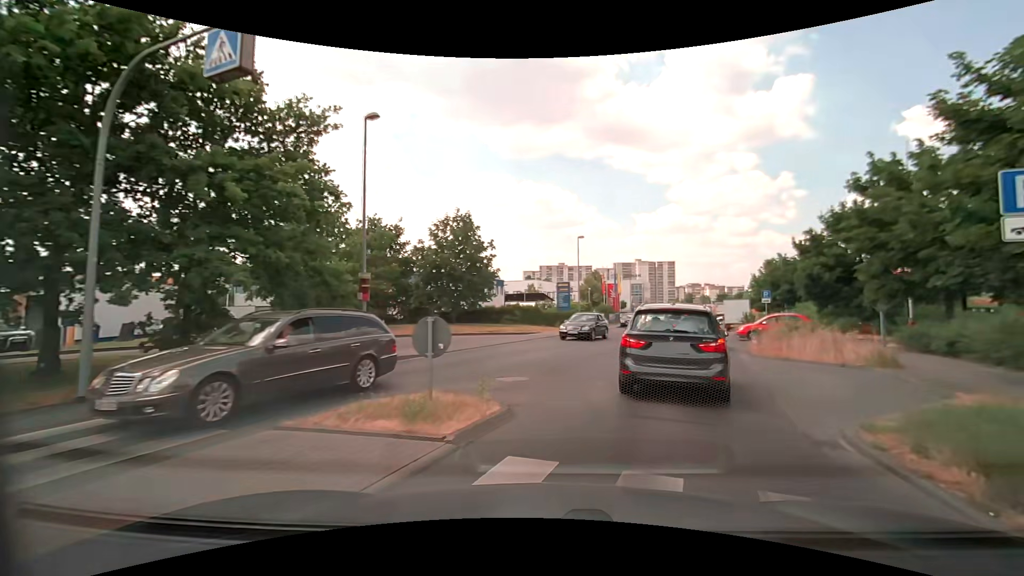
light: Day
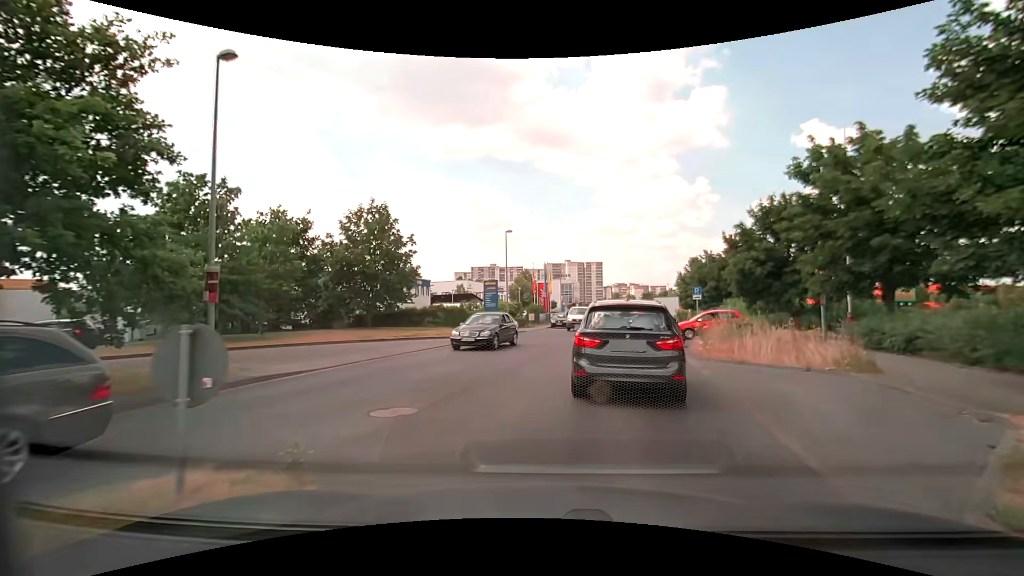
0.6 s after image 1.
(+0.3, +3.3) m; +9°
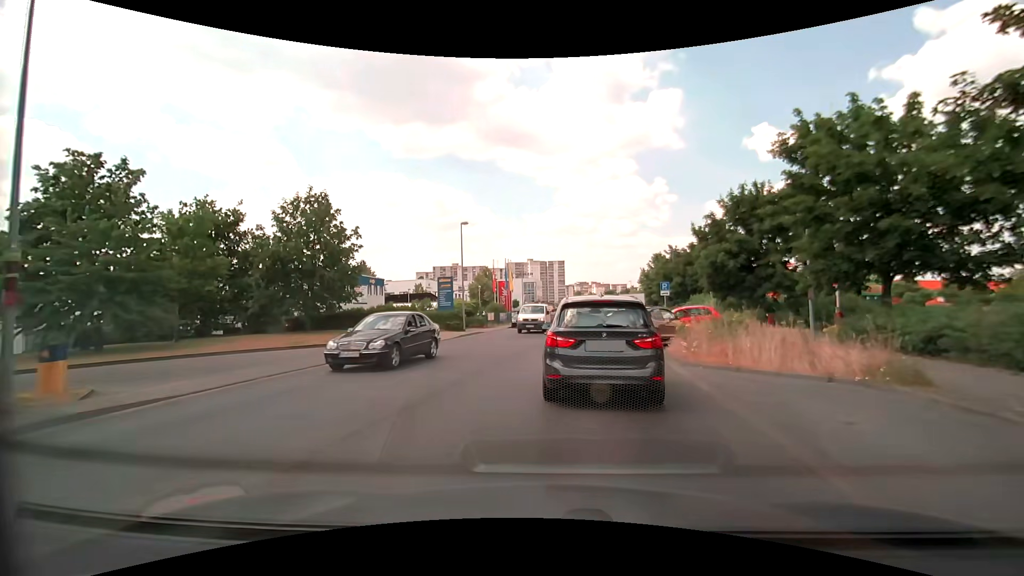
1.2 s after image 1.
(+0.1, +3.0) m; +4°
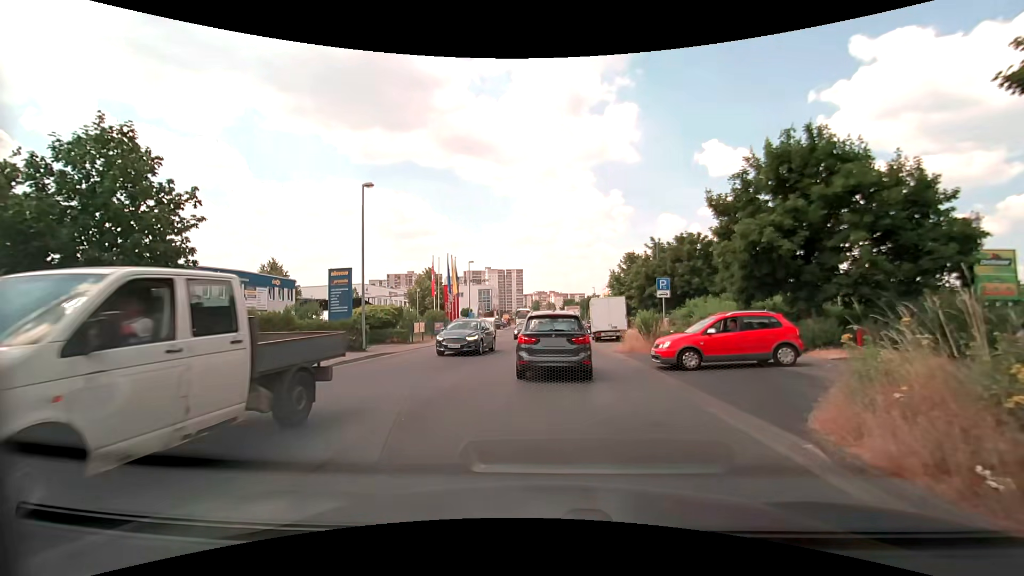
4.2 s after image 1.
(+0.6, +11.7) m; +6°
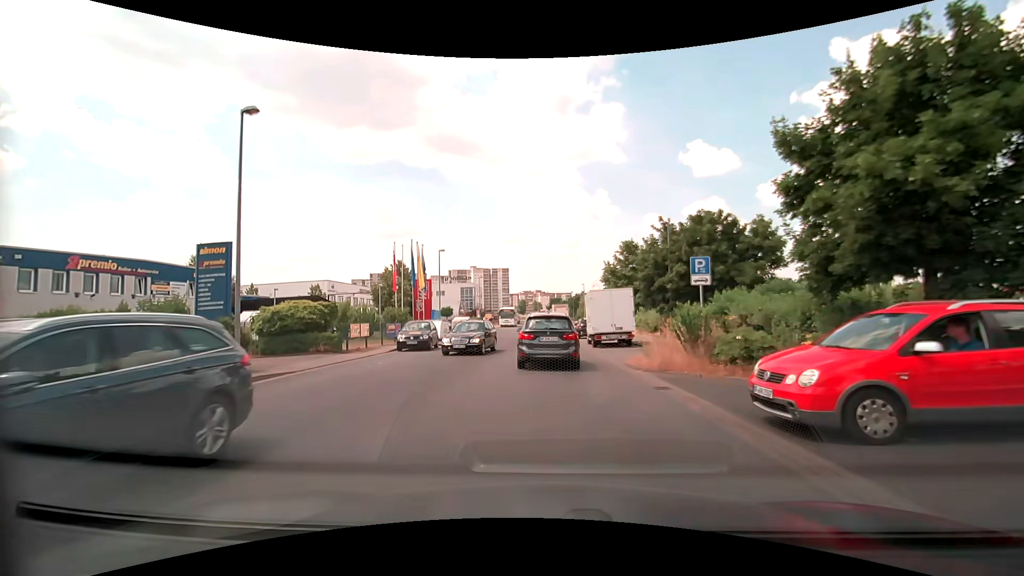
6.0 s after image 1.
(+0.1, +8.3) m; +2°
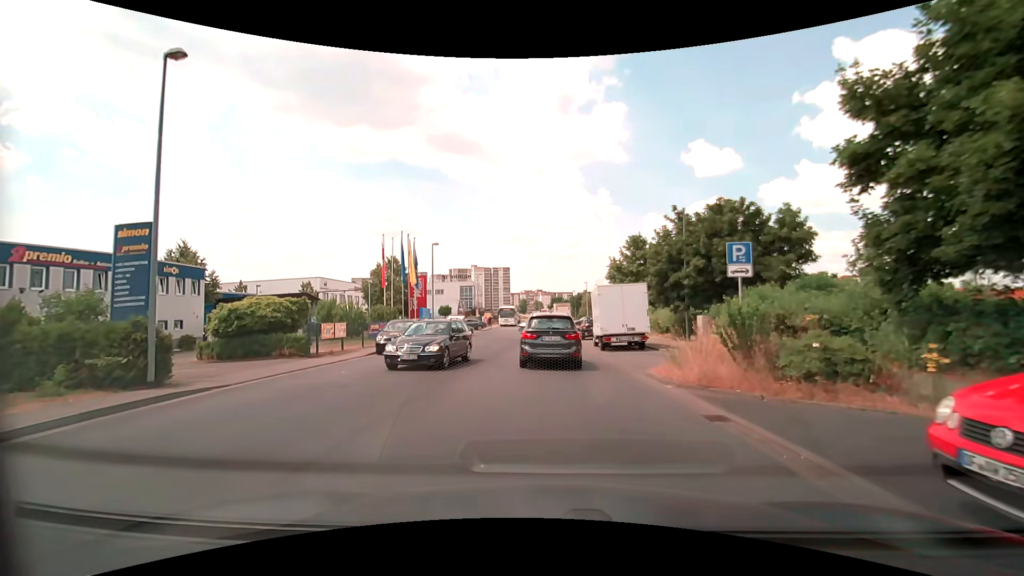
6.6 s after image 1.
(0.0, +3.2) m; -1°
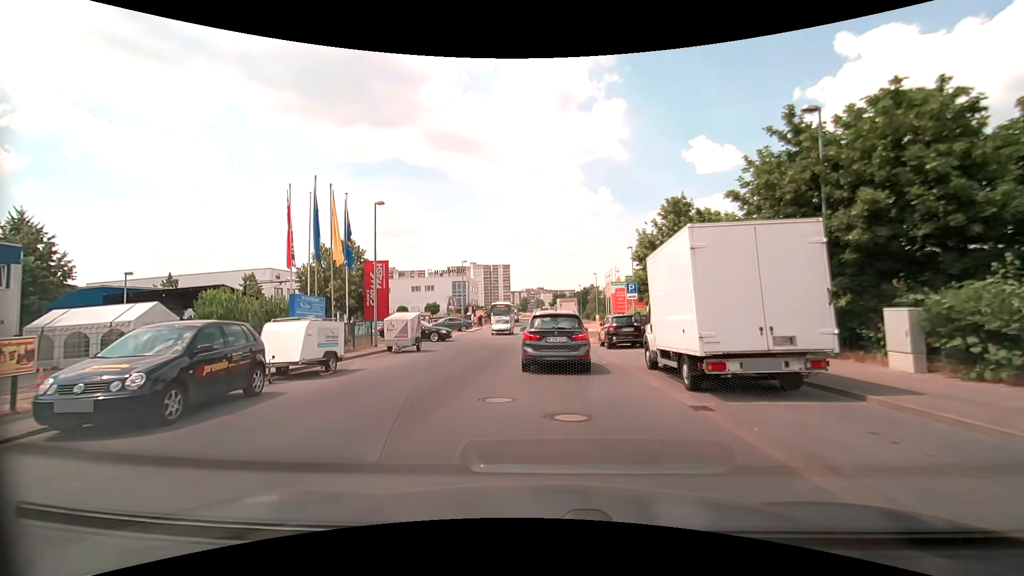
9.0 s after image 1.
(0.0, +14.0) m; 0°
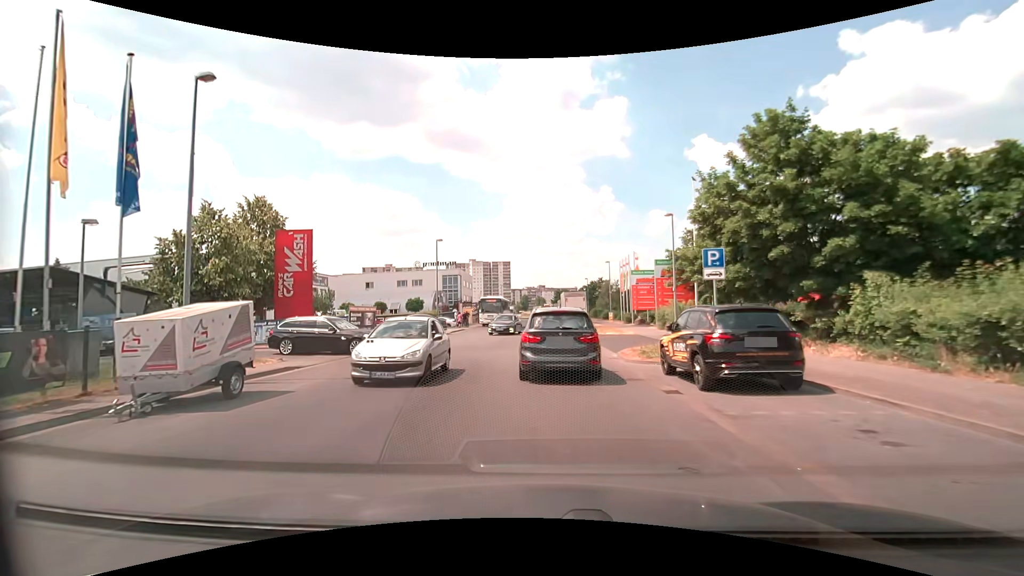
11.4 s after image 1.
(+0.1, +13.8) m; 0°
